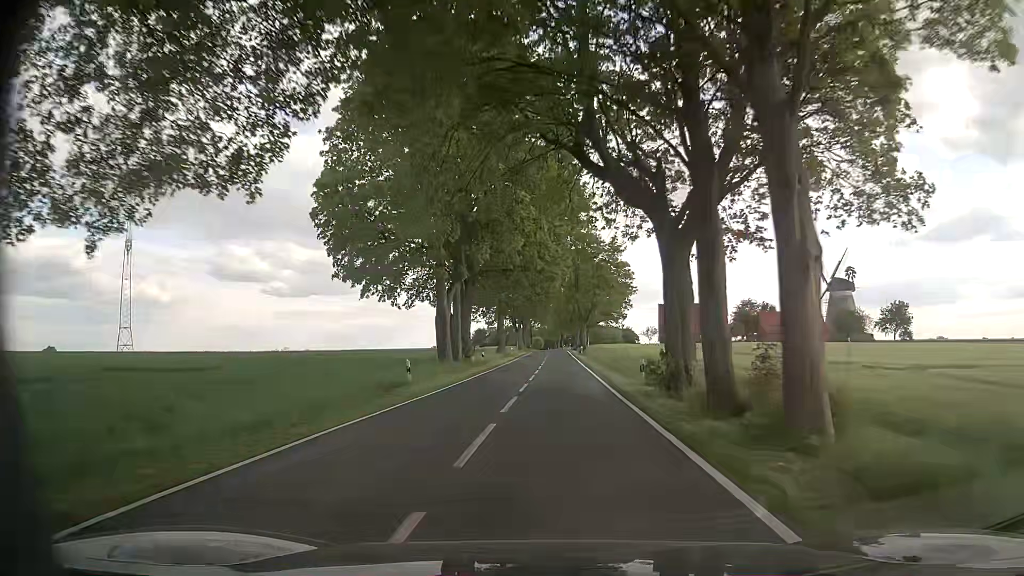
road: tertiary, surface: asphalt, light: Day
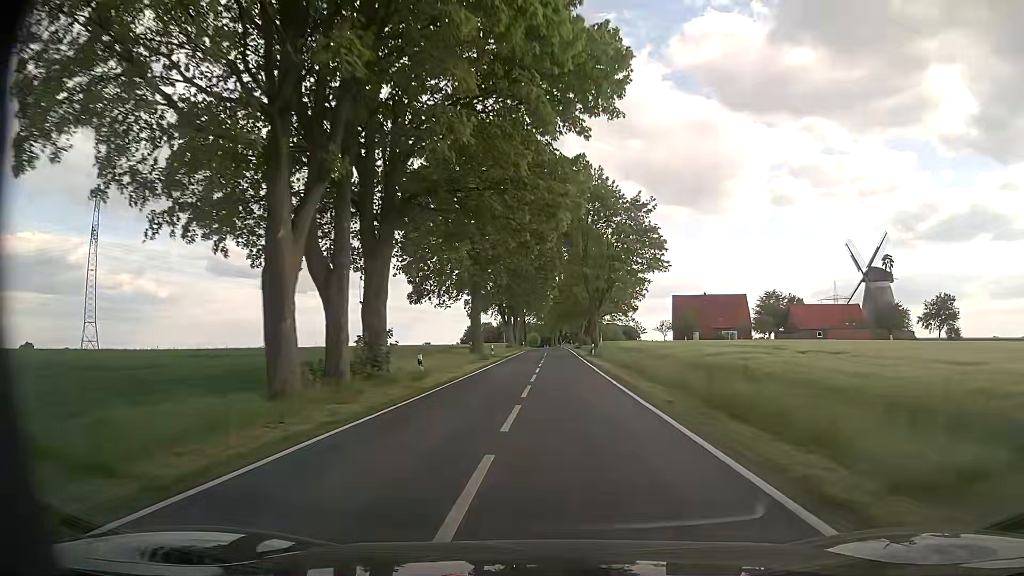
(-0.2, +22.1) m; 0°
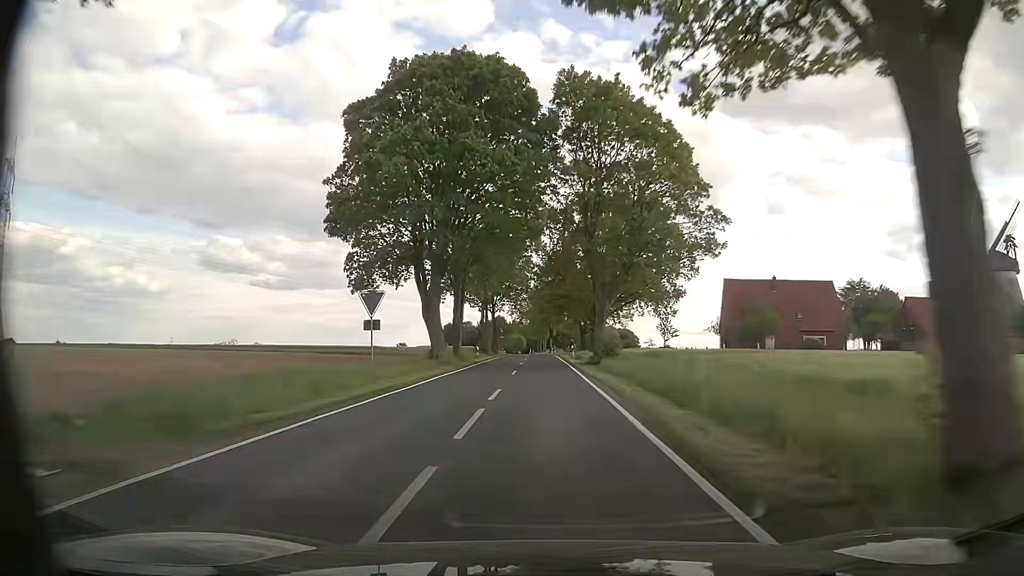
(+0.5, +50.0) m; 0°
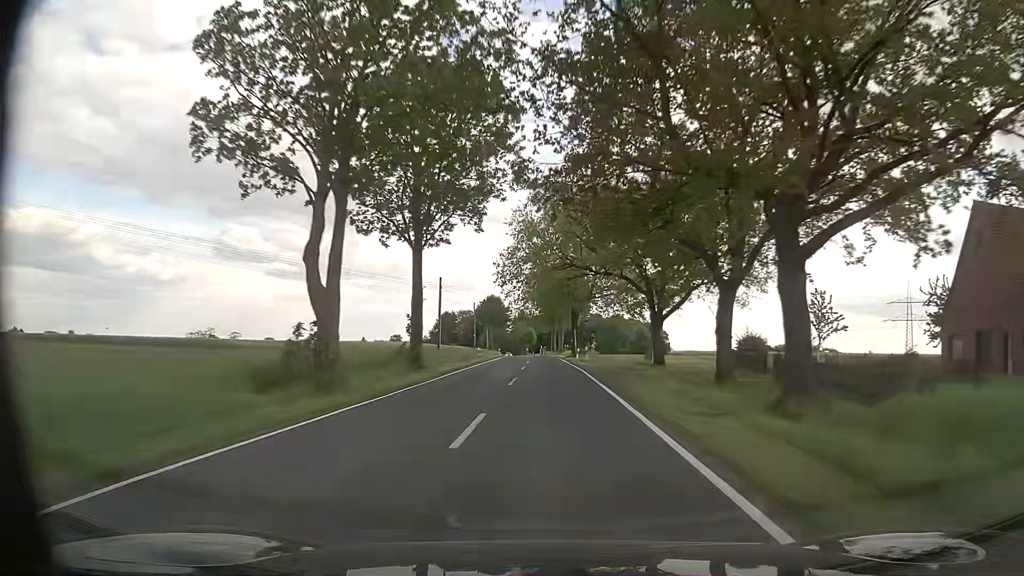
(-0.3, +55.1) m; -1°
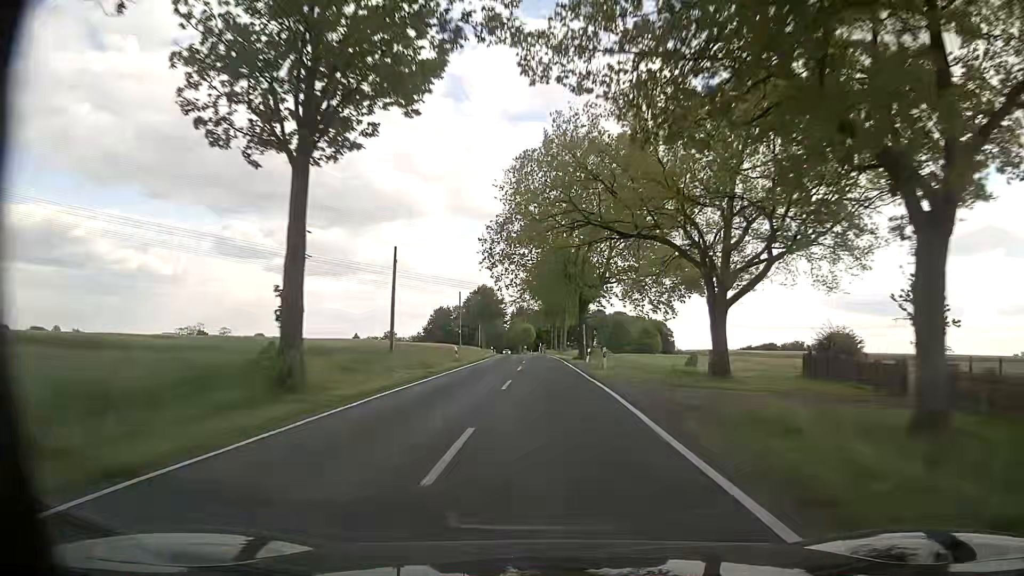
(-0.1, +14.2) m; 0°
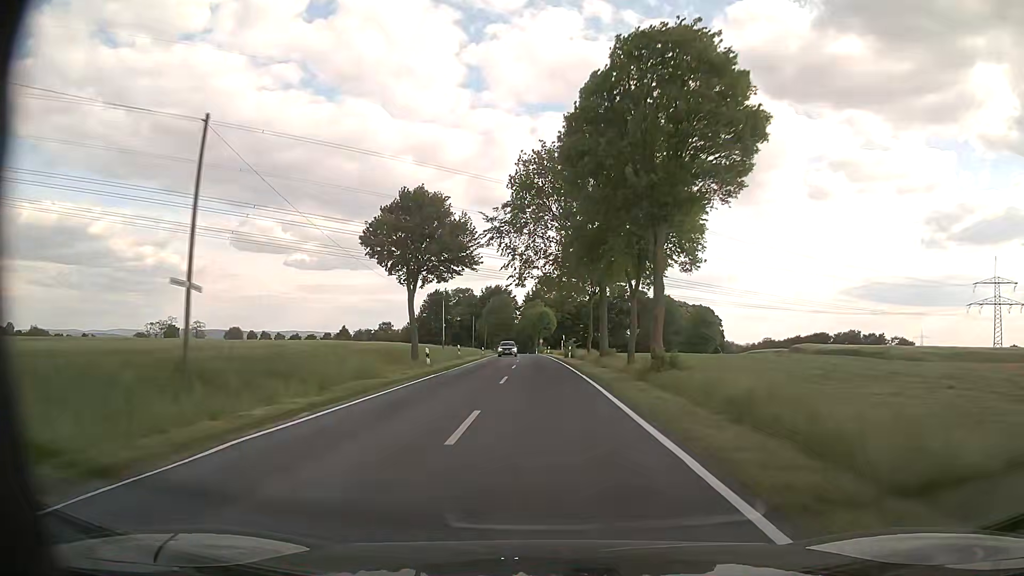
(-0.5, +57.6) m; -2°
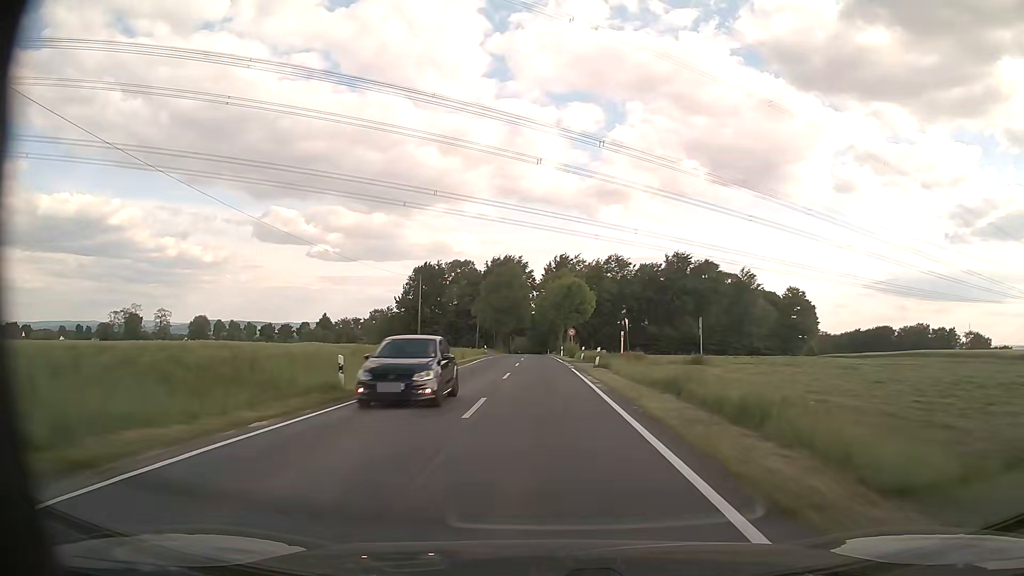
(-1.0, +56.7) m; -2°
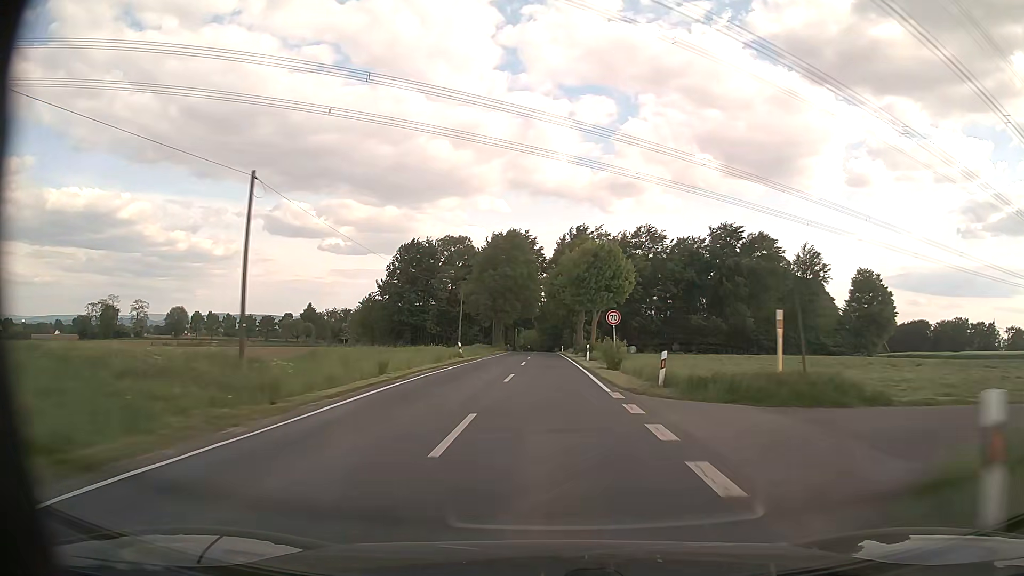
(-0.3, +27.9) m; -1°
(0, +10) (0, +20) (0, +30) (0, +40) (0, +50) (0, +60) (0, +70) (0, +80) (0, +90) (0, +100) m
